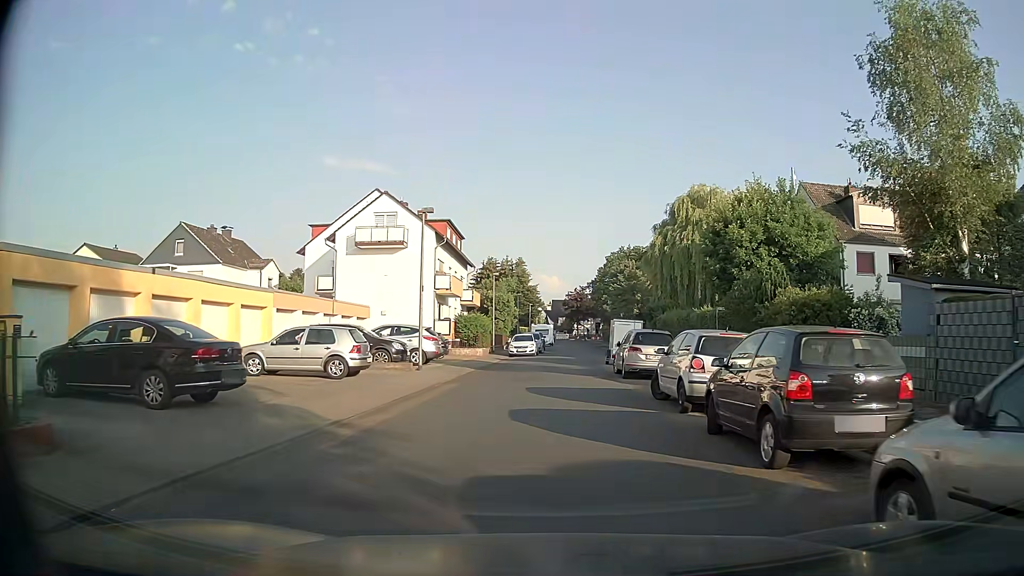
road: residential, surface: asphalt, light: Day
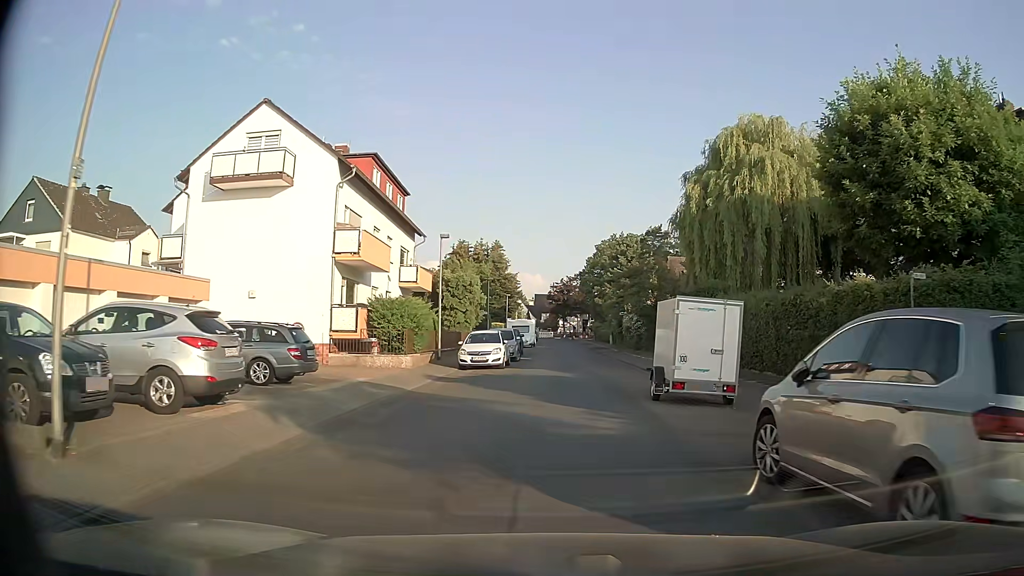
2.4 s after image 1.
(+0.3, +18.0) m; +1°
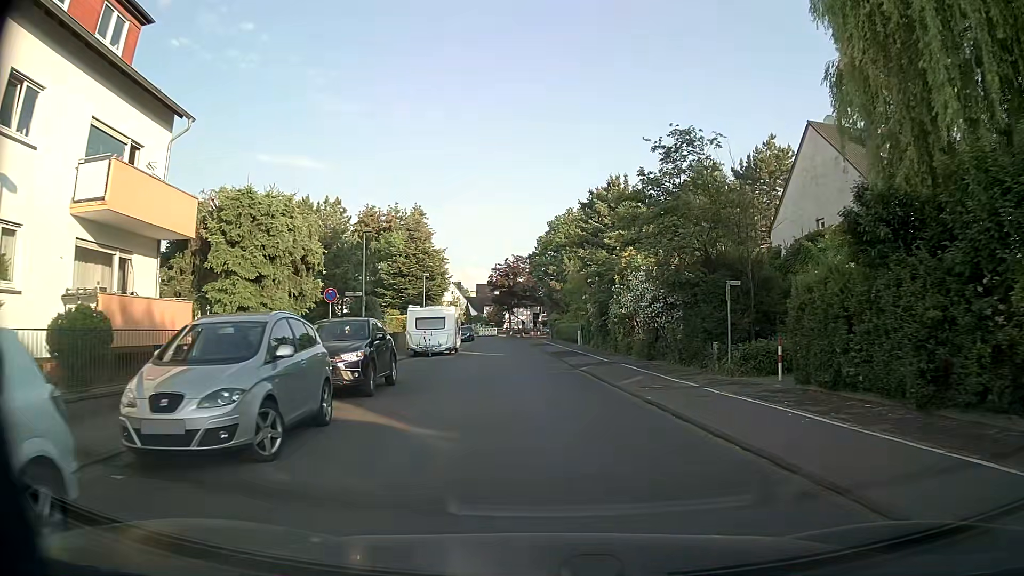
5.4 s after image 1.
(+1.2, +25.3) m; +6°
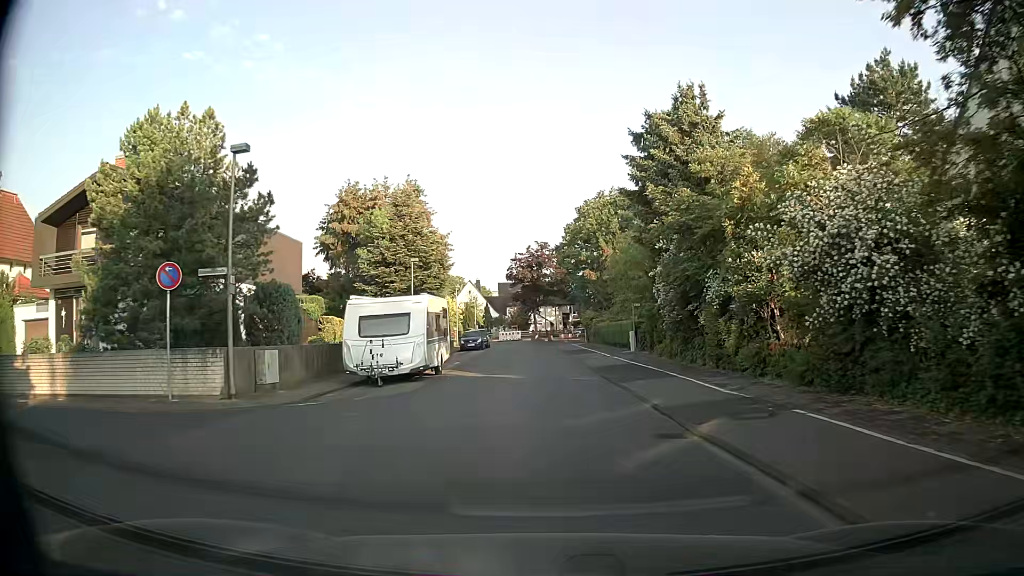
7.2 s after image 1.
(-0.5, +15.1) m; -3°
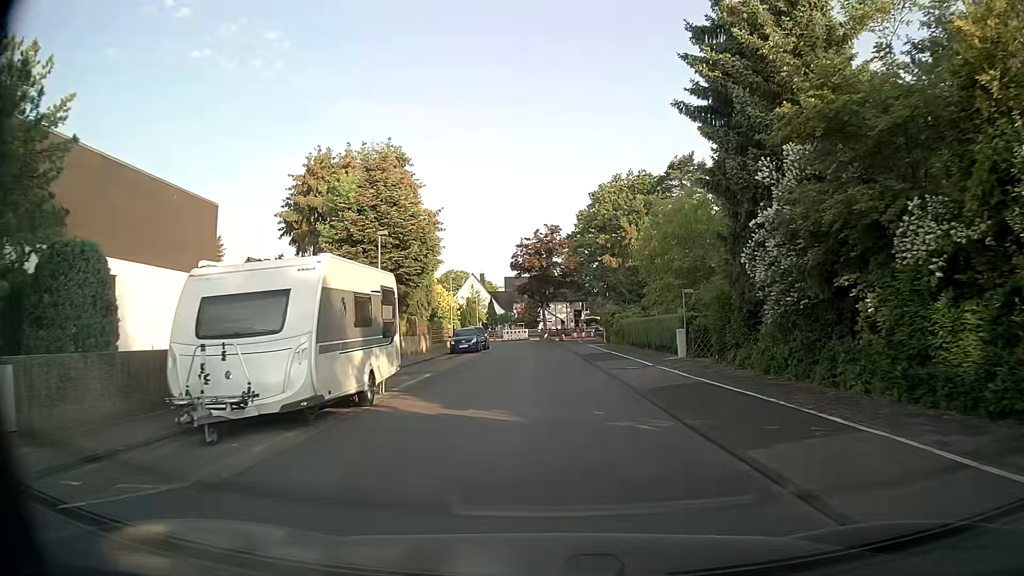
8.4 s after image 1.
(-0.1, +10.0) m; -1°
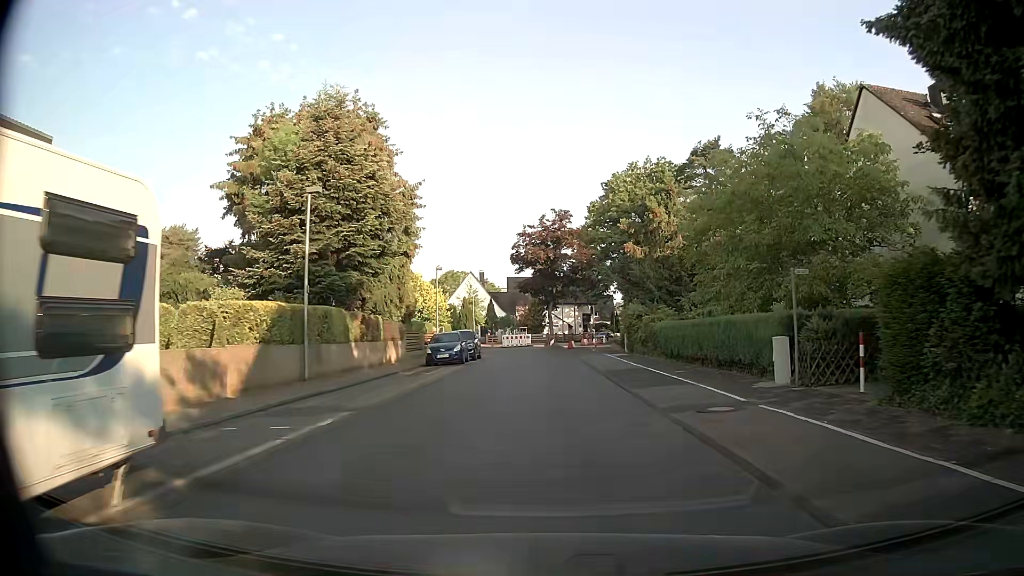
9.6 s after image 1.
(-0.1, +9.9) m; -1°
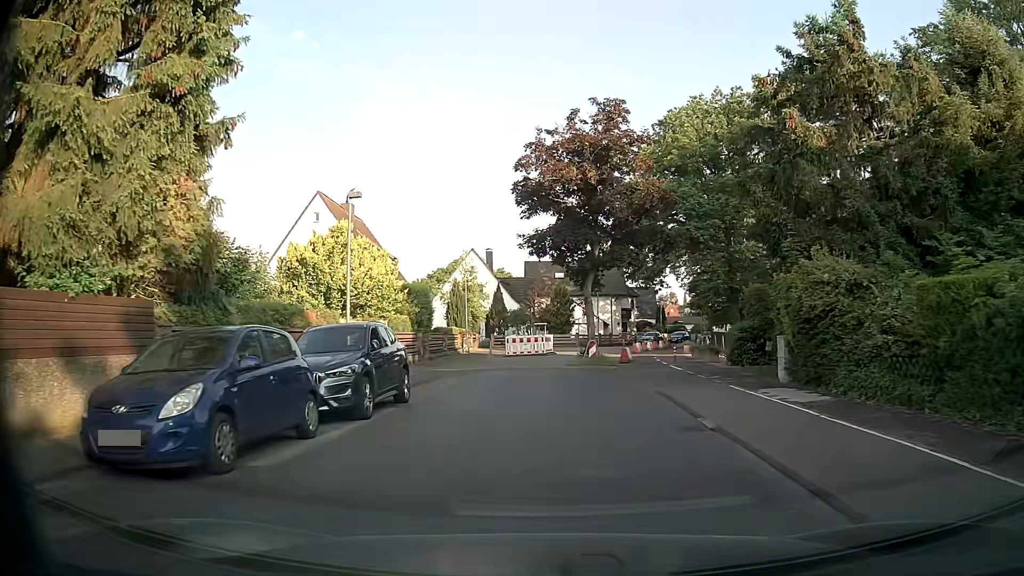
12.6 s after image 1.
(-0.2, +24.0) m; -2°
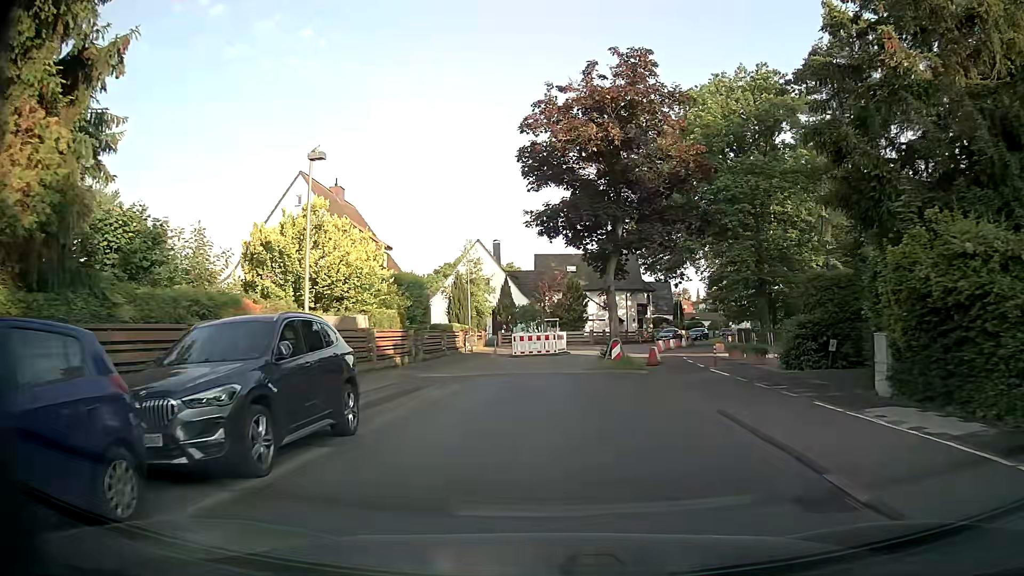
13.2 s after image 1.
(0.0, +4.6) m; -1°
(0, +10) (0, +20) (+2, +30) (+5, +39) (+8, +49) (+13, +58) (+17, +67) (+21, +76) (+26, +84) (+31, +93) m
